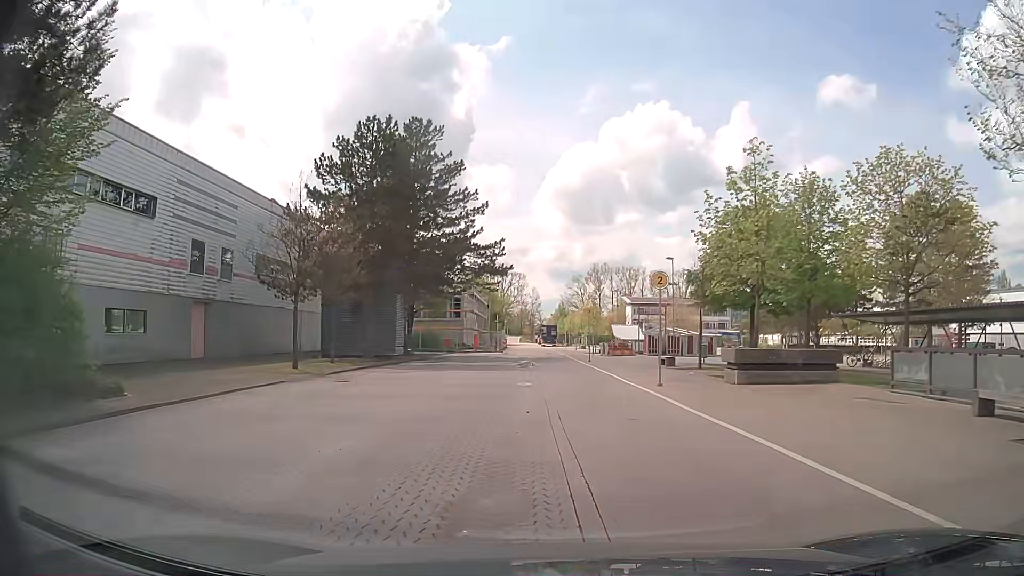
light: Day
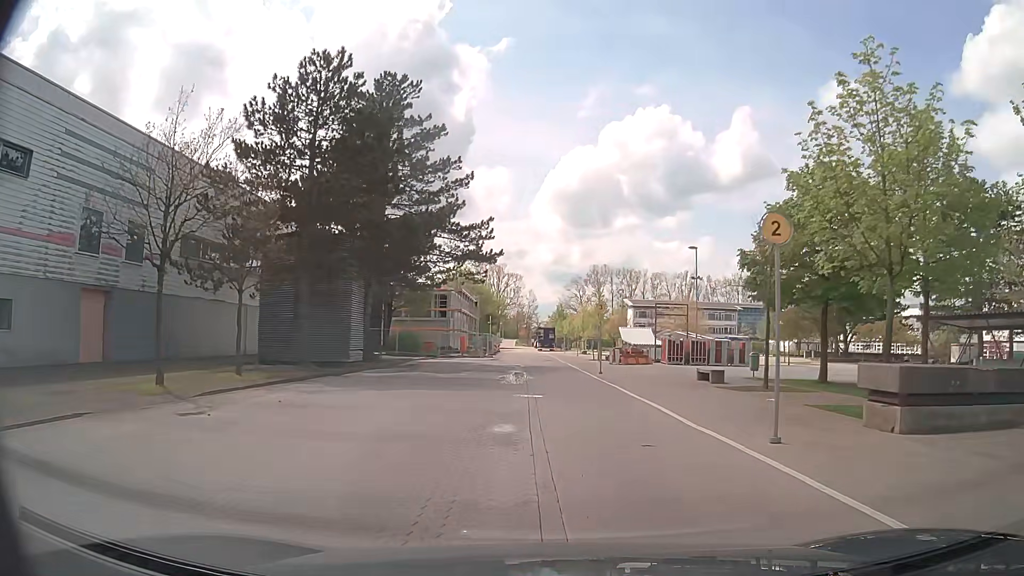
(-0.2, +9.4) m; -1°
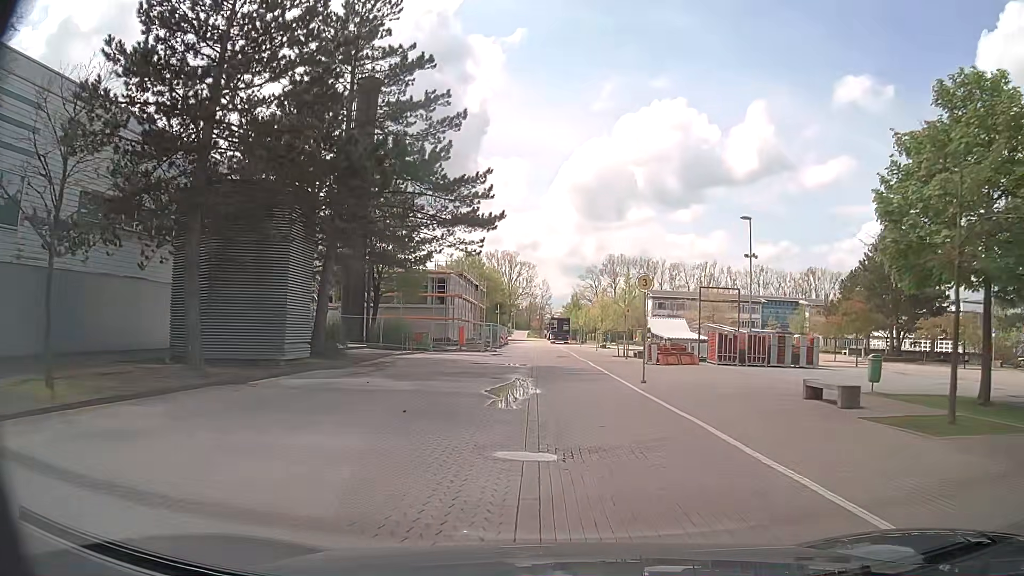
(-0.1, +9.6) m; -1°
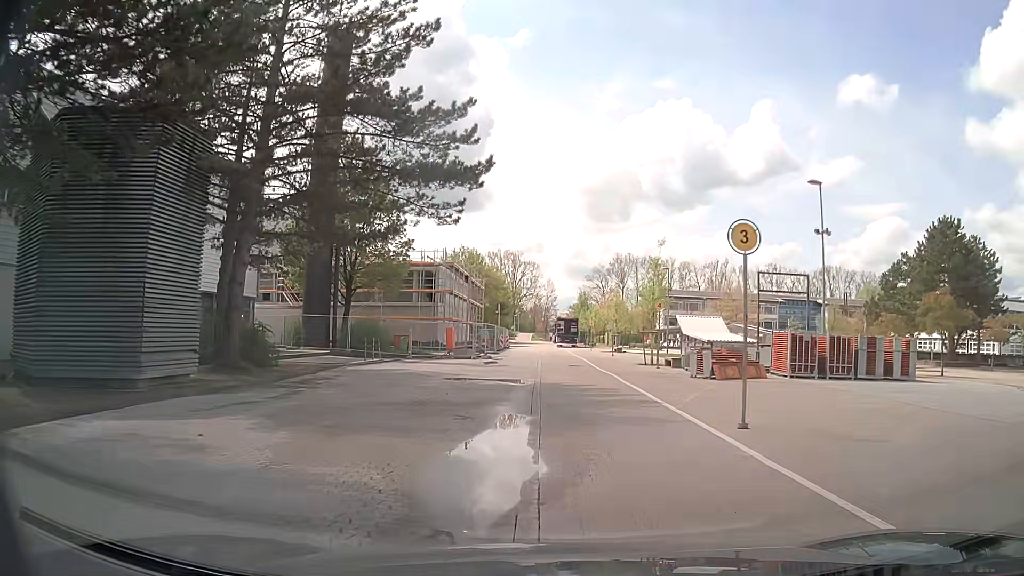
(-0.1, +9.1) m; -2°
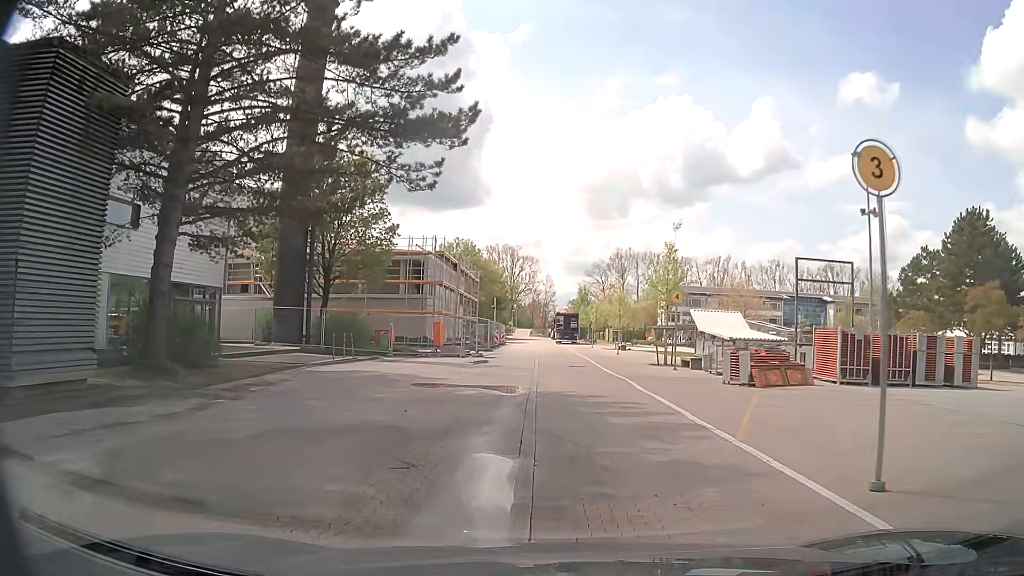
(+0.1, +4.3) m; +2°
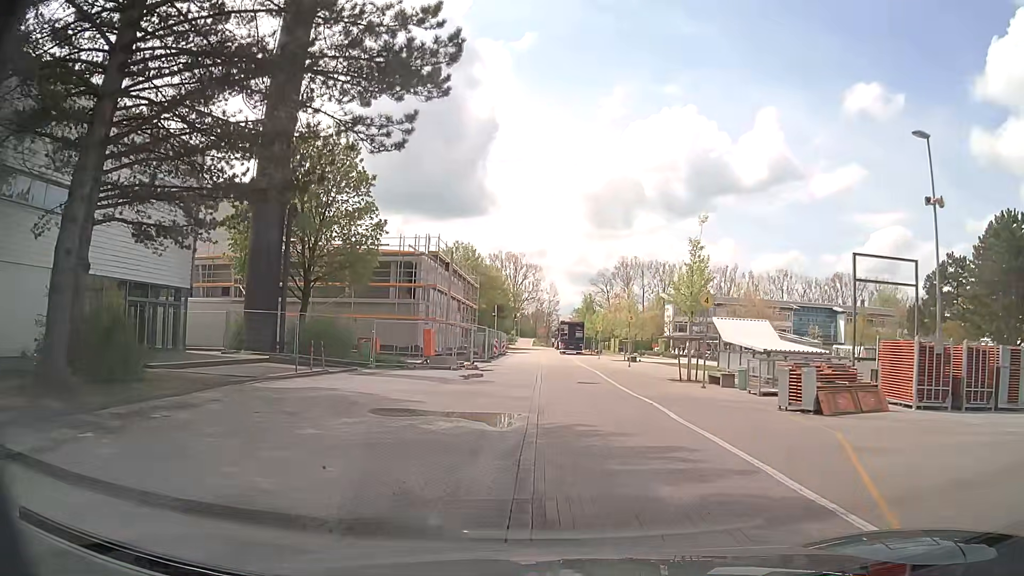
(-0.1, +4.2) m; -1°
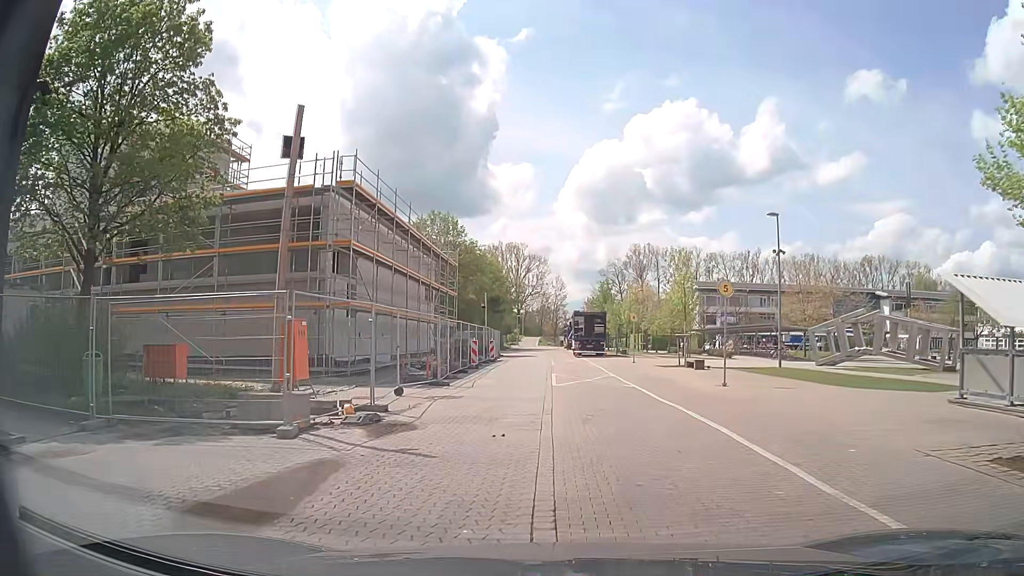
(-0.1, +19.5) m; +1°
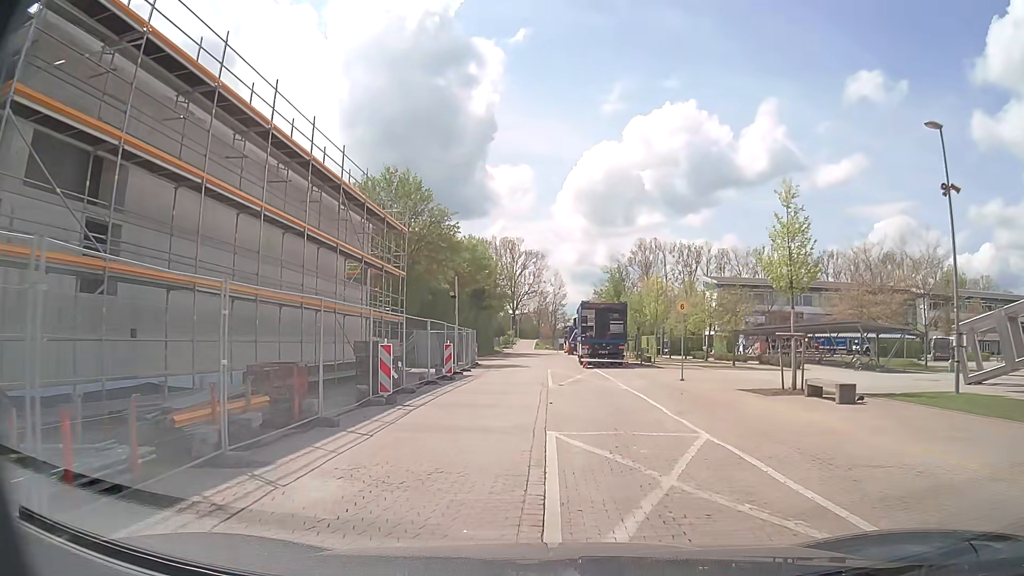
(-0.2, +16.2) m; -1°
(0, +10) (-1, +20) (-1, +30) (-1, +40) (-1, +50) (-1, +60) (-1, +70) (-2, +80) (-2, +90) (+1, +99) m
